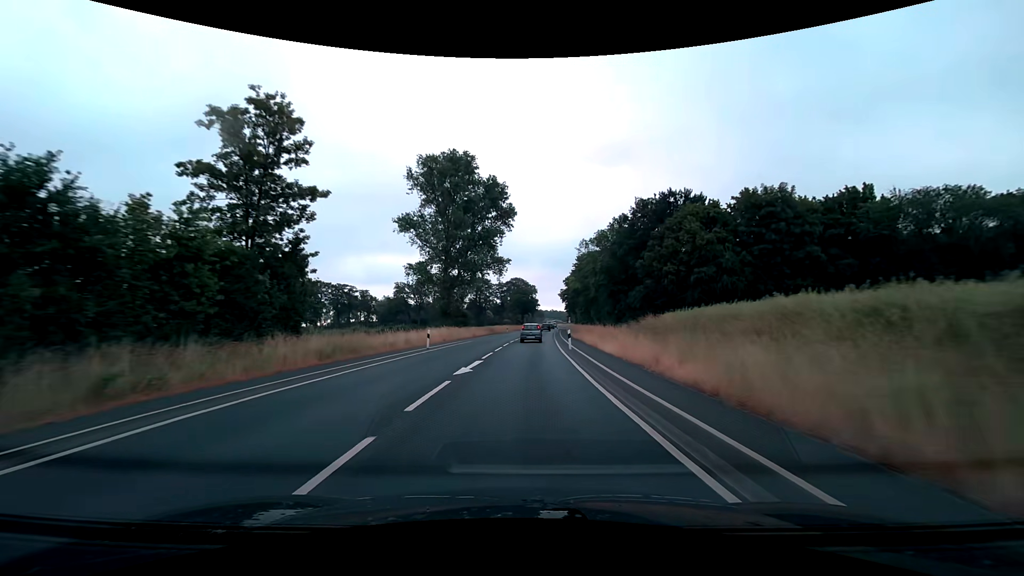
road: secondary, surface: asphalt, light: Day
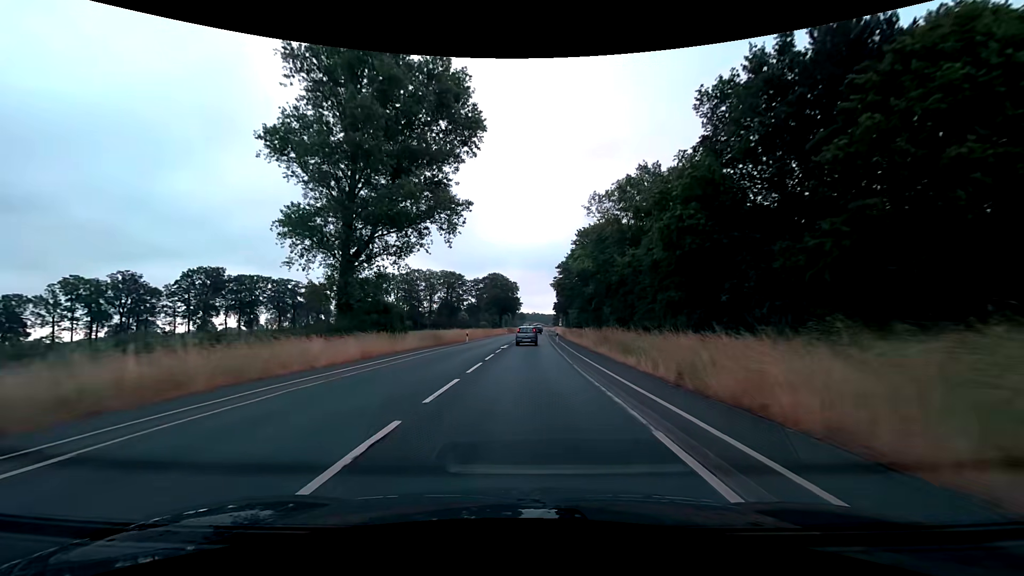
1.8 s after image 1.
(+0.7, +34.7) m; +2°
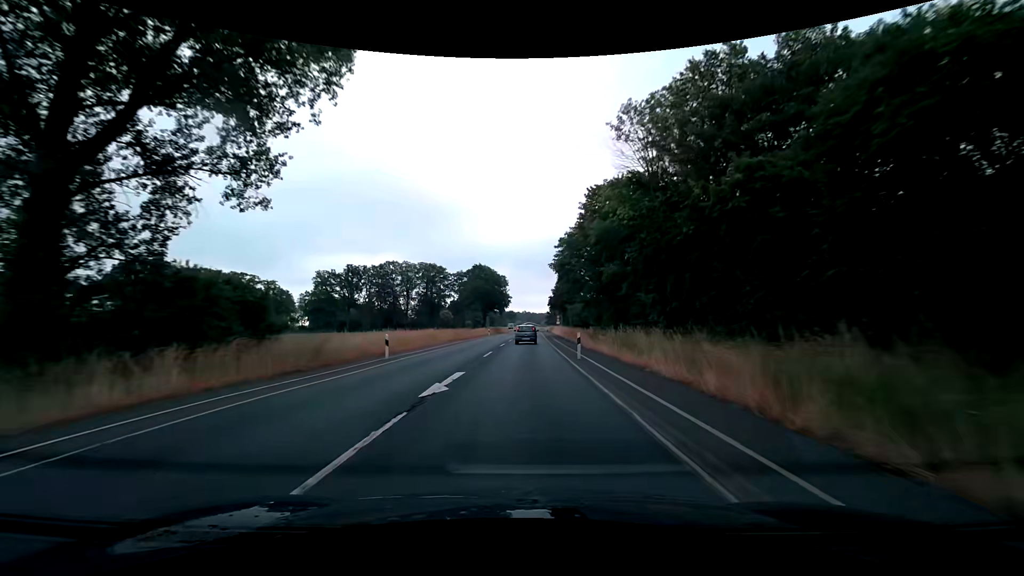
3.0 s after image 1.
(+0.3, +23.2) m; +1°
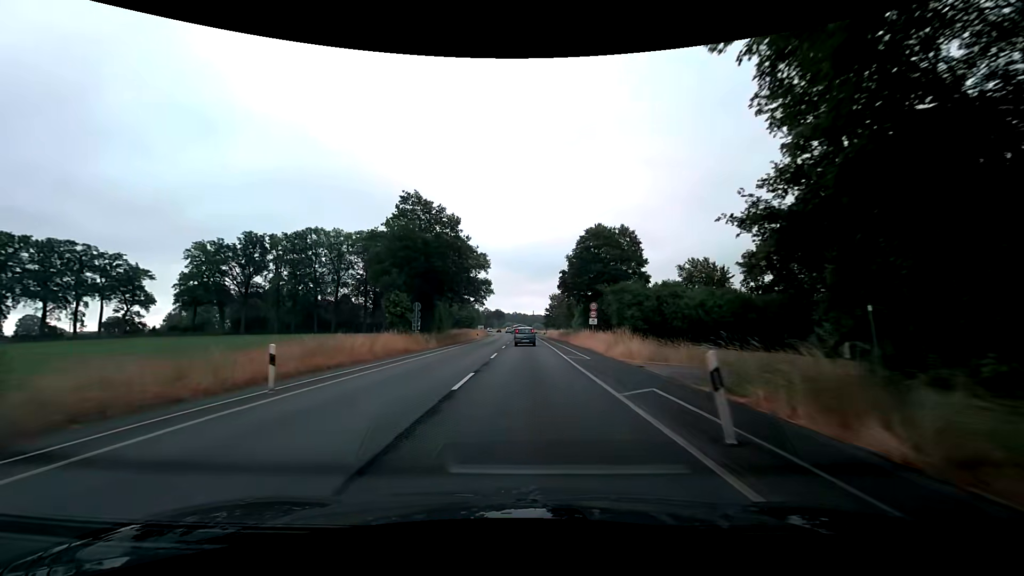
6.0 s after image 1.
(+0.2, +58.7) m; +1°
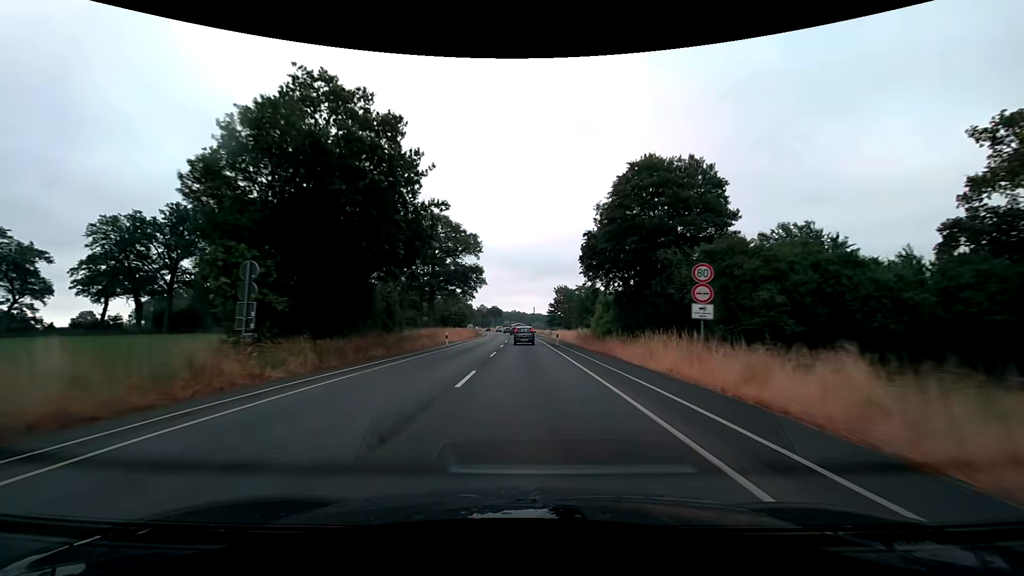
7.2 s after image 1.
(+0.1, +23.9) m; 0°
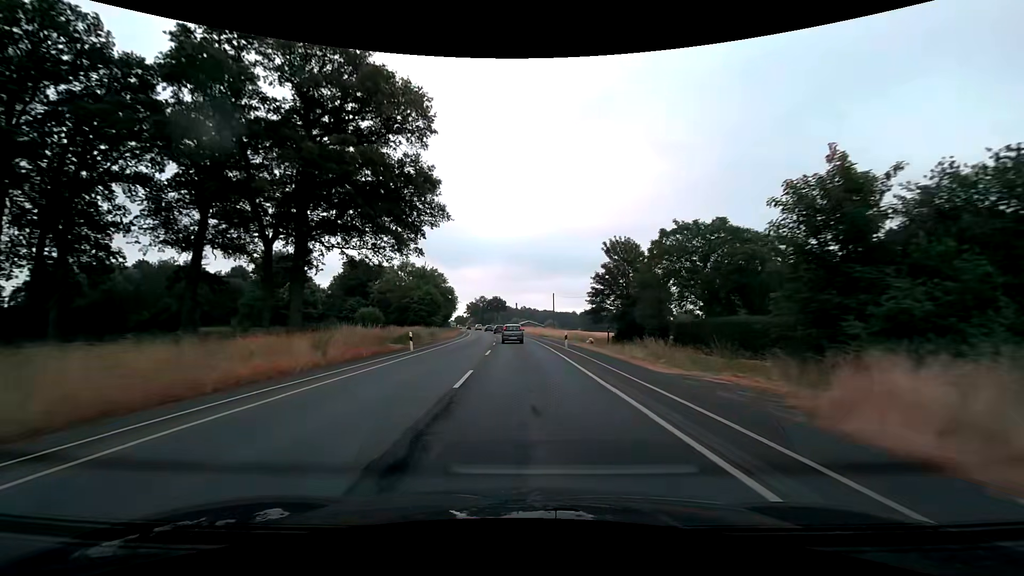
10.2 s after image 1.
(-0.5, +60.3) m; -1°
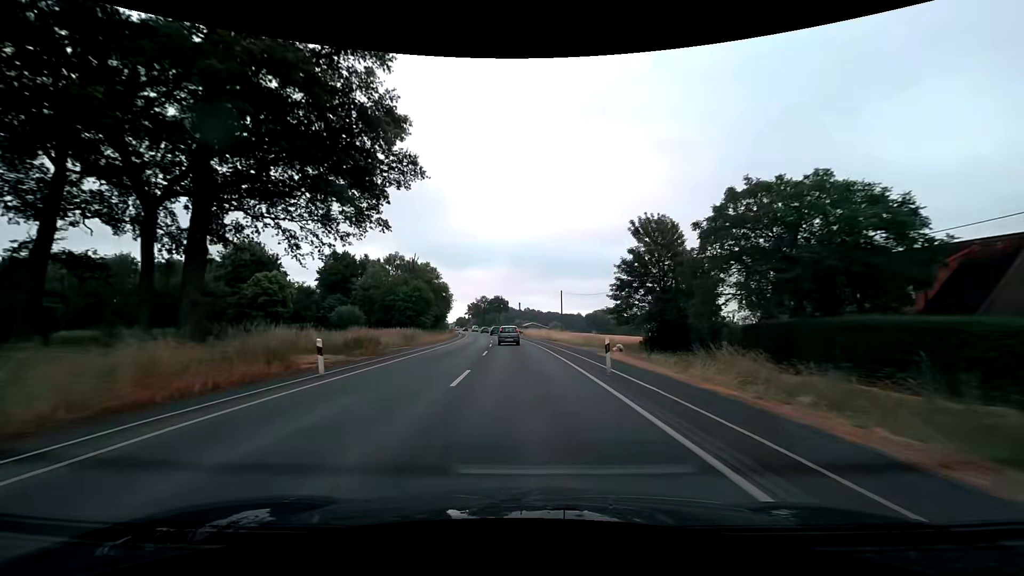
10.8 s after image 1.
(-0.1, +12.0) m; 0°
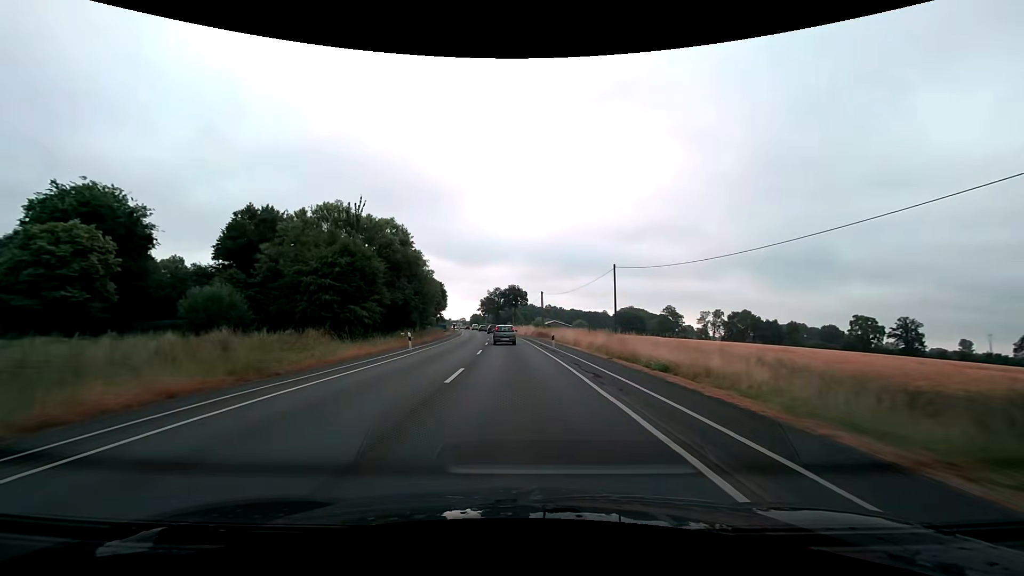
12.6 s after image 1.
(-0.8, +35.5) m; -2°
(0, +10) (0, +20) (-1, +30) (-1, +40) (-2, +50) (-2, +60) (-3, +70) (-4, +80) (-5, +90) (-7, +100) m
